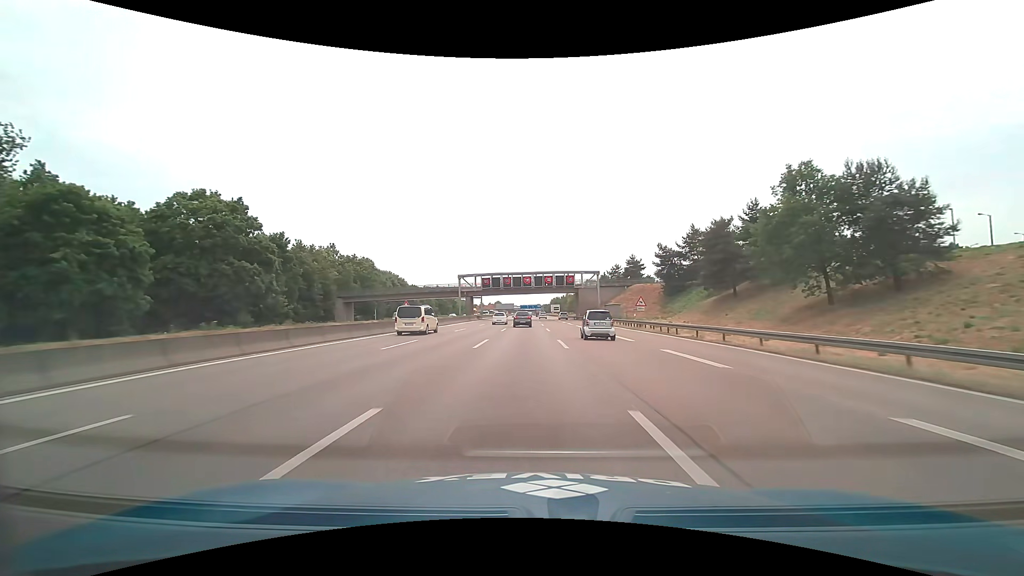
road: motorway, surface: asphalt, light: Day
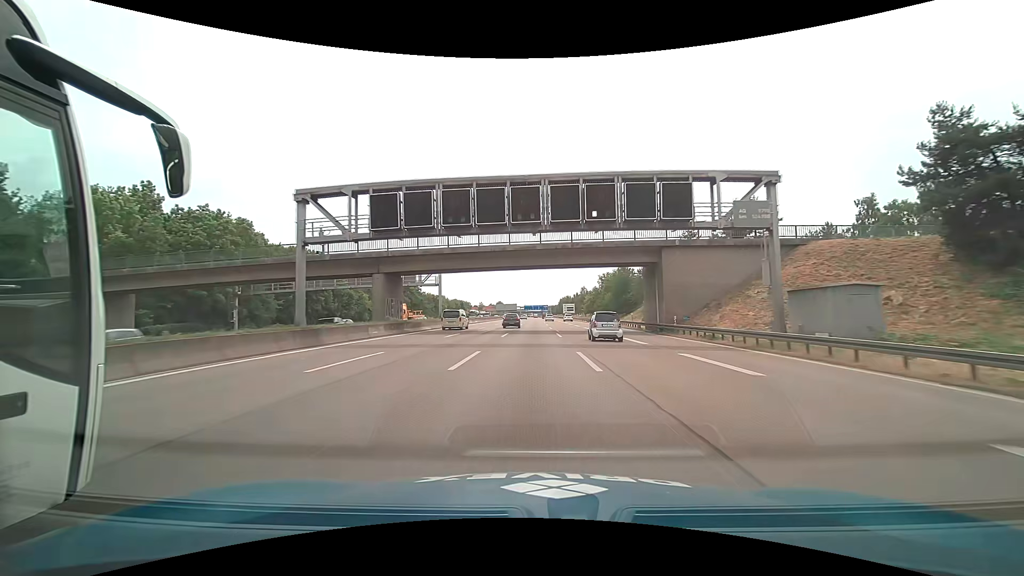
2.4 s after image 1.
(-0.6, +61.4) m; -1°
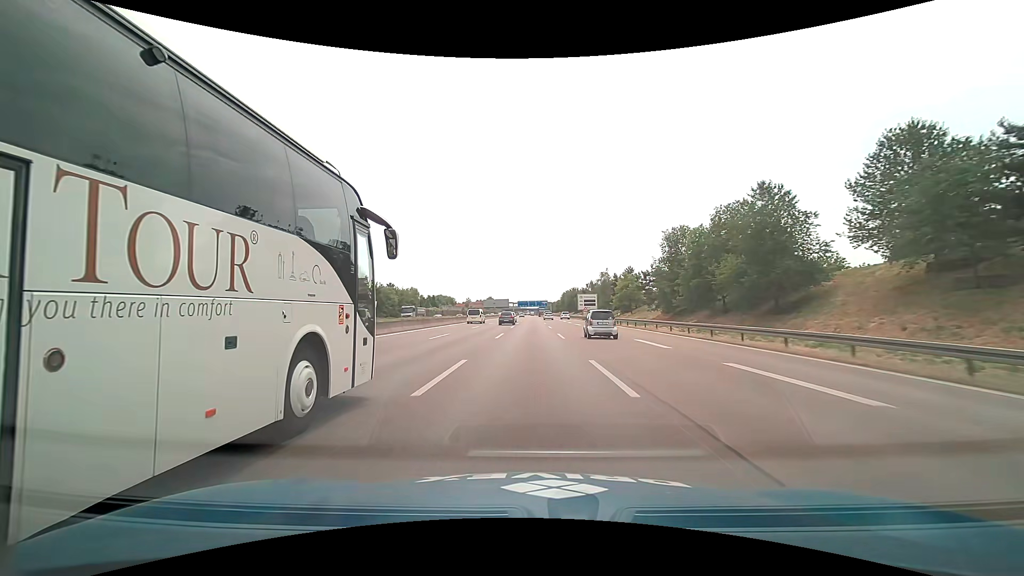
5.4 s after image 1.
(+0.5, +76.4) m; +1°
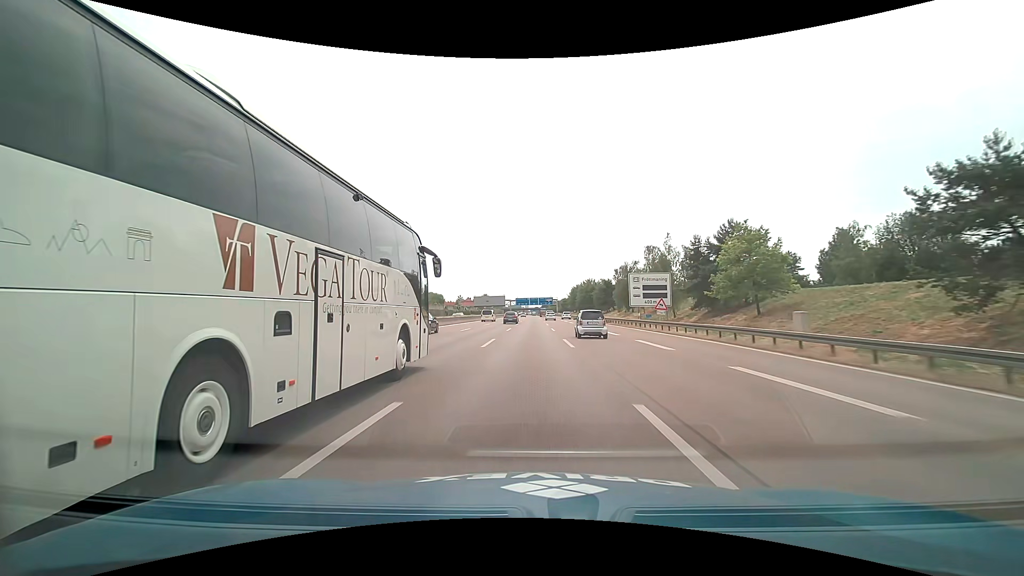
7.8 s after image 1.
(0.0, +60.9) m; 0°
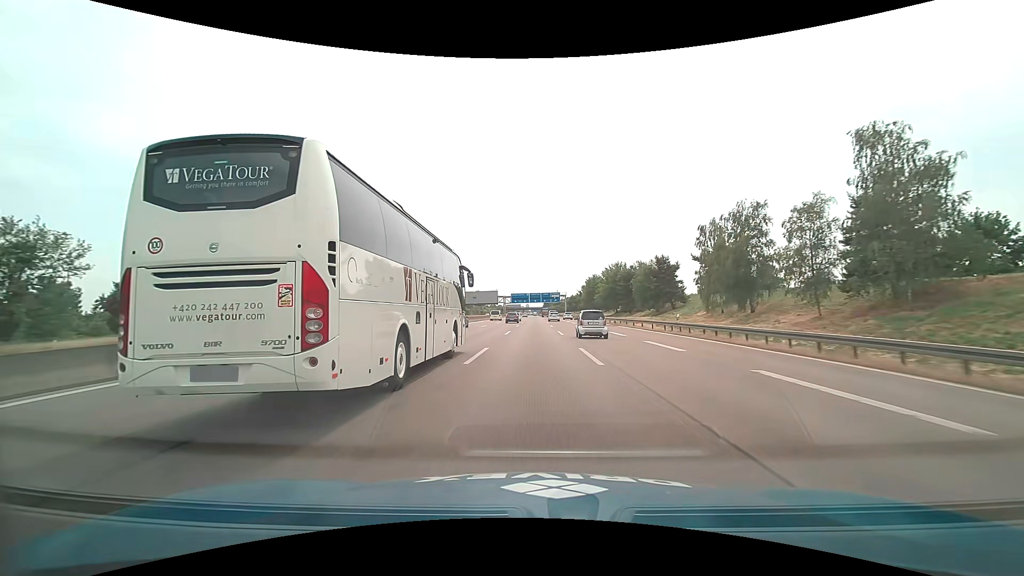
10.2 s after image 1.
(0.0, +61.0) m; 0°
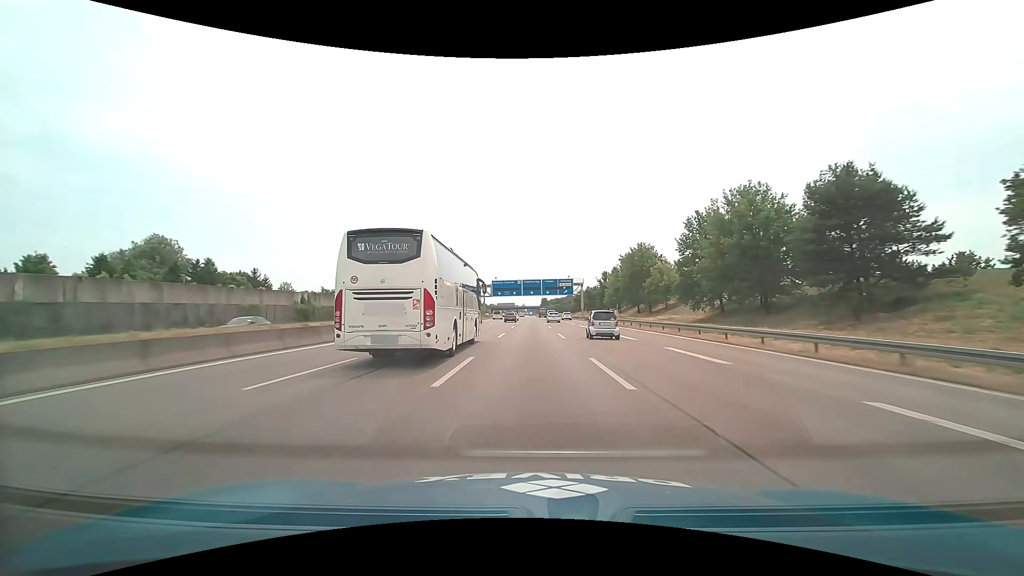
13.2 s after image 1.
(0.0, +76.5) m; 0°
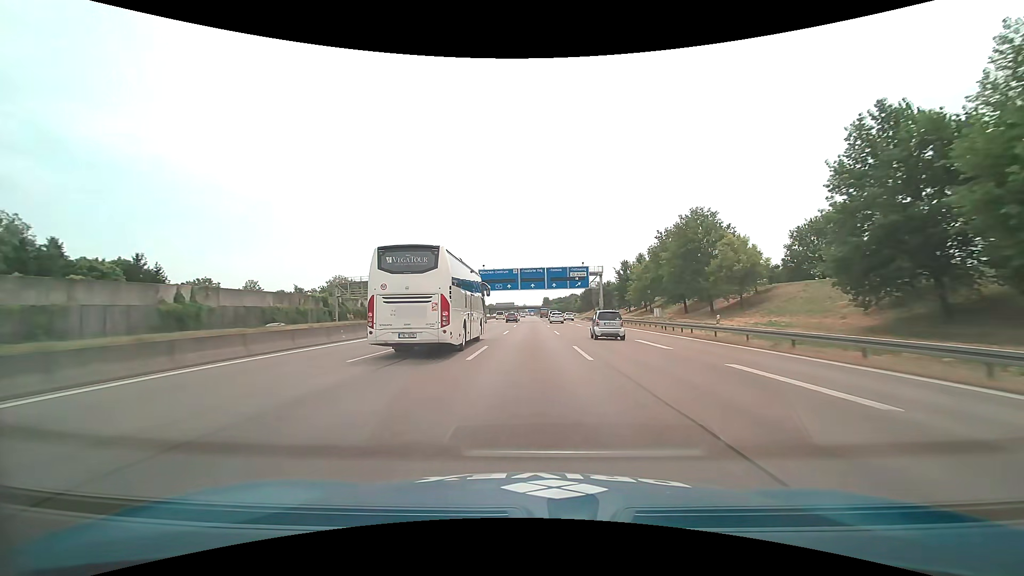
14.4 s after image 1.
(0.0, +30.7) m; 0°
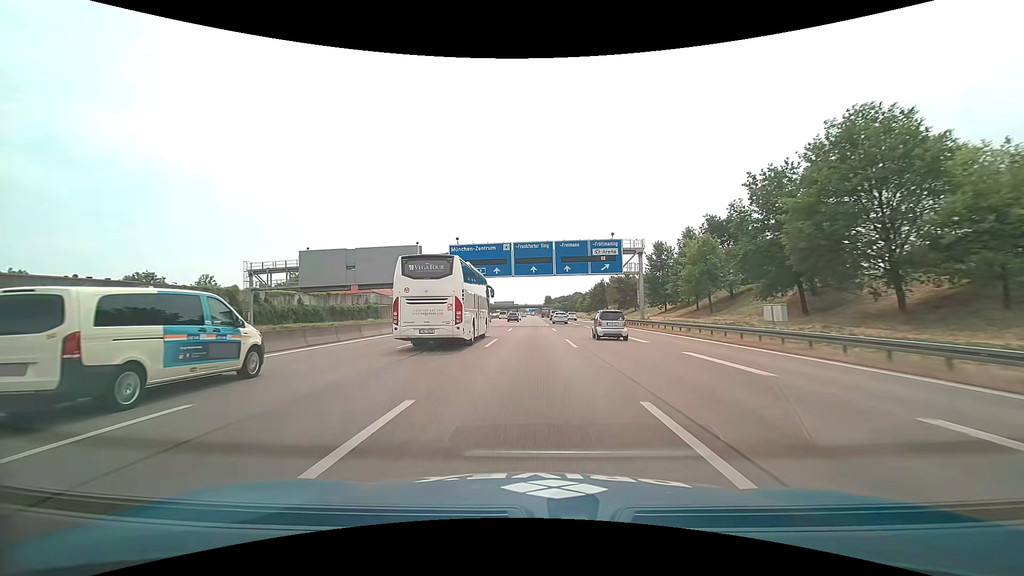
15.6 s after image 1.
(-0.1, +30.8) m; 0°
(0, +10) (0, +20) (0, +30) (0, +40) (0, +50) (0, +60) (0, +70) (0, +80) (+1, +90) (+1, +100) m
